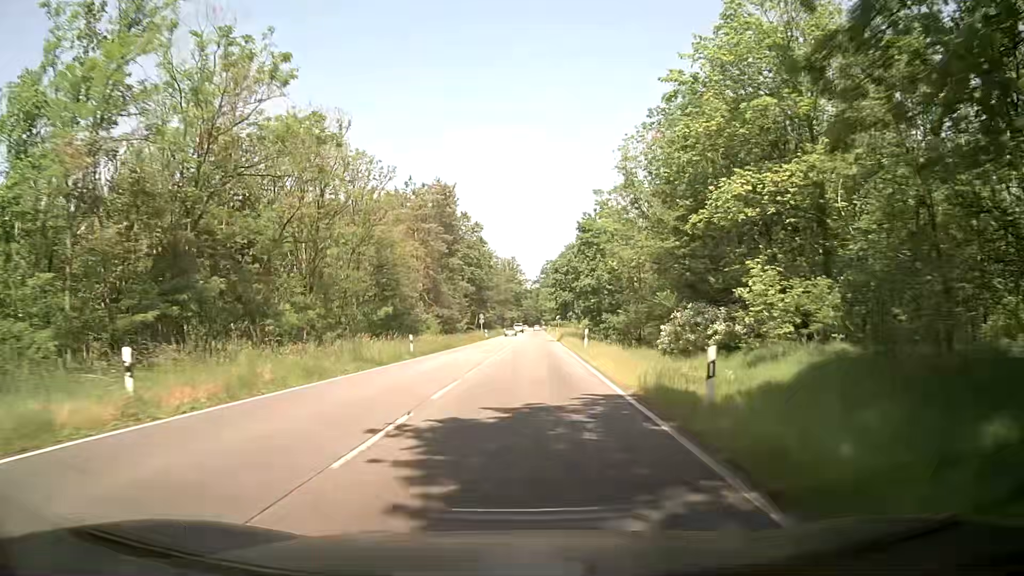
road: secondary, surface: asphalt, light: Day
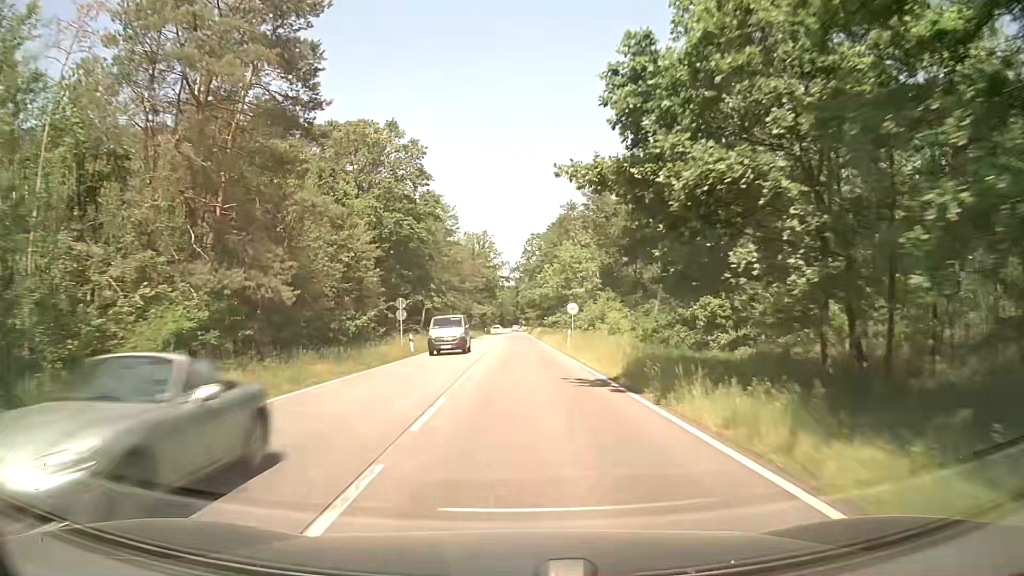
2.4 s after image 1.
(+0.8, +46.7) m; +2°
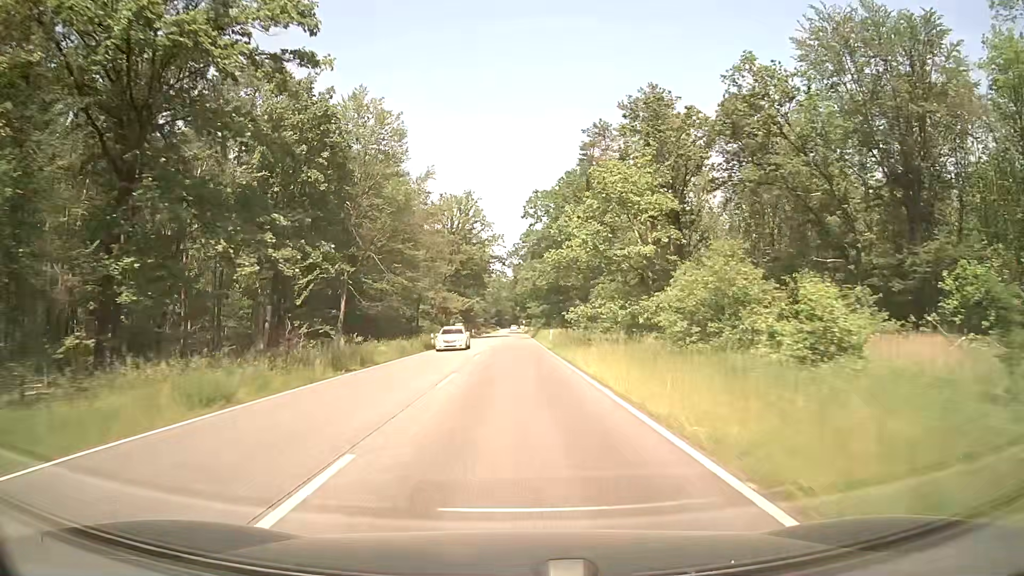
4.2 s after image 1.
(+0.5, +36.4) m; +1°
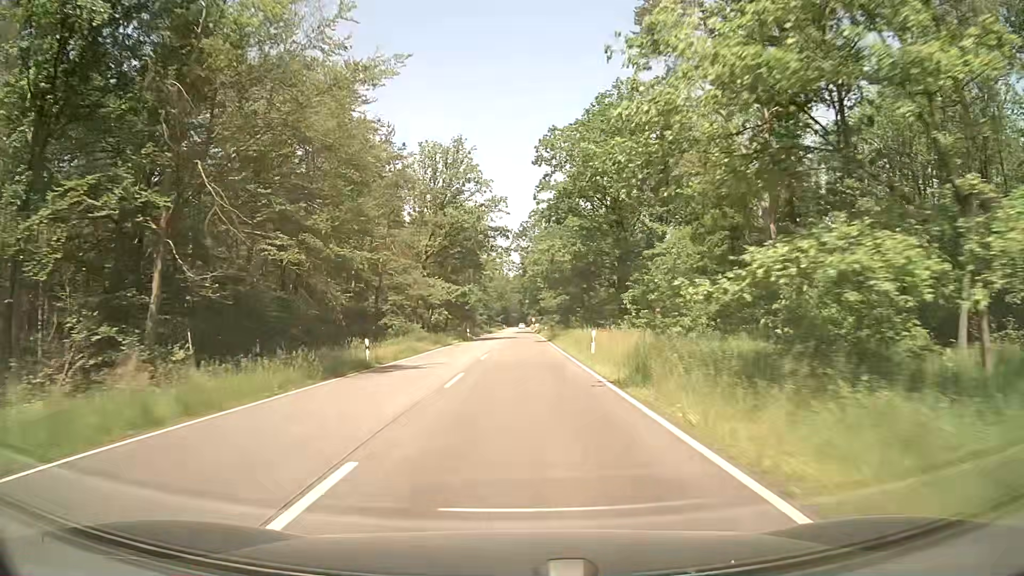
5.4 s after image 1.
(-0.2, +24.7) m; -1°
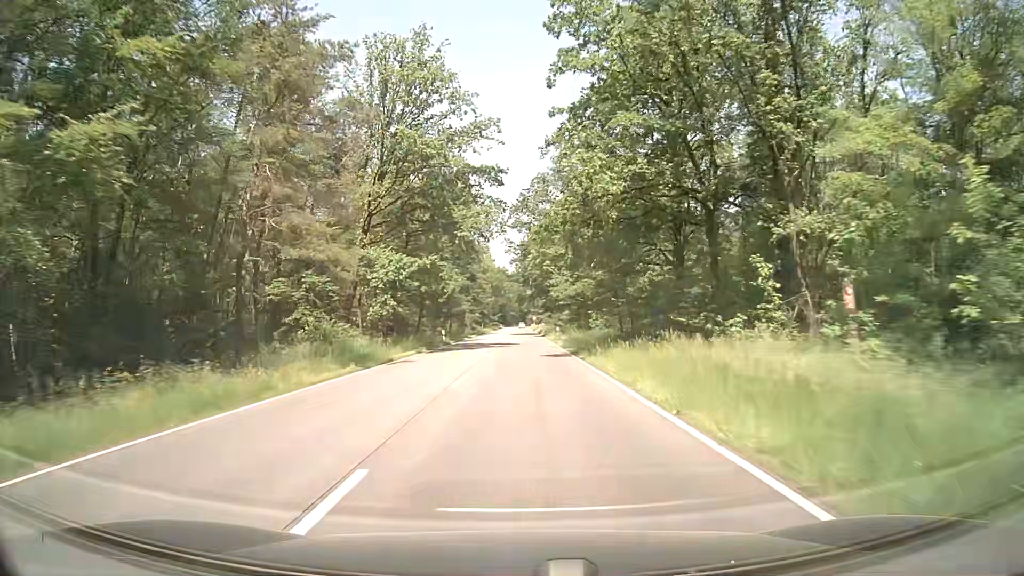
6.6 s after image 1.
(-0.1, +24.5) m; 0°
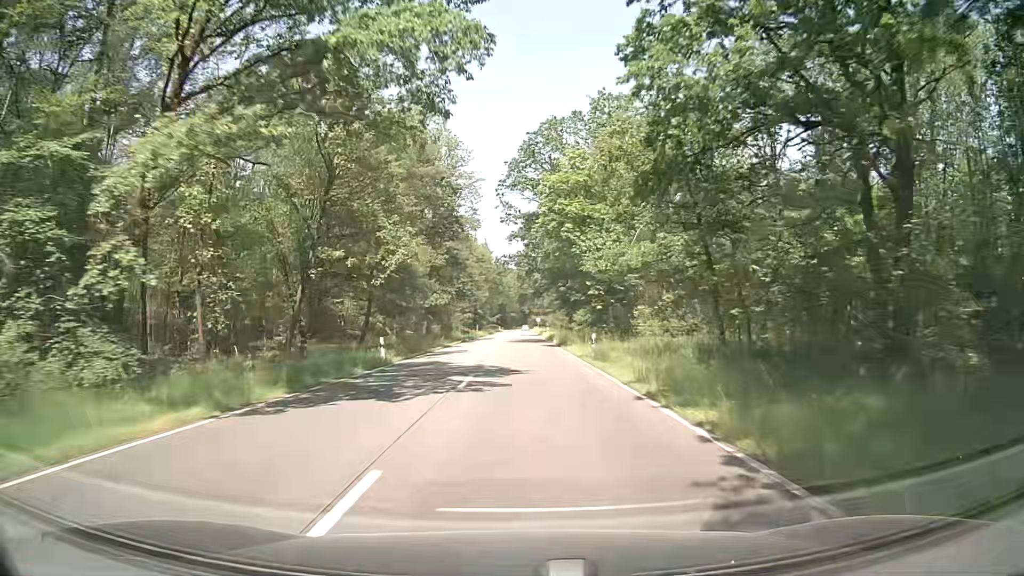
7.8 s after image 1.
(+0.1, +24.2) m; 0°
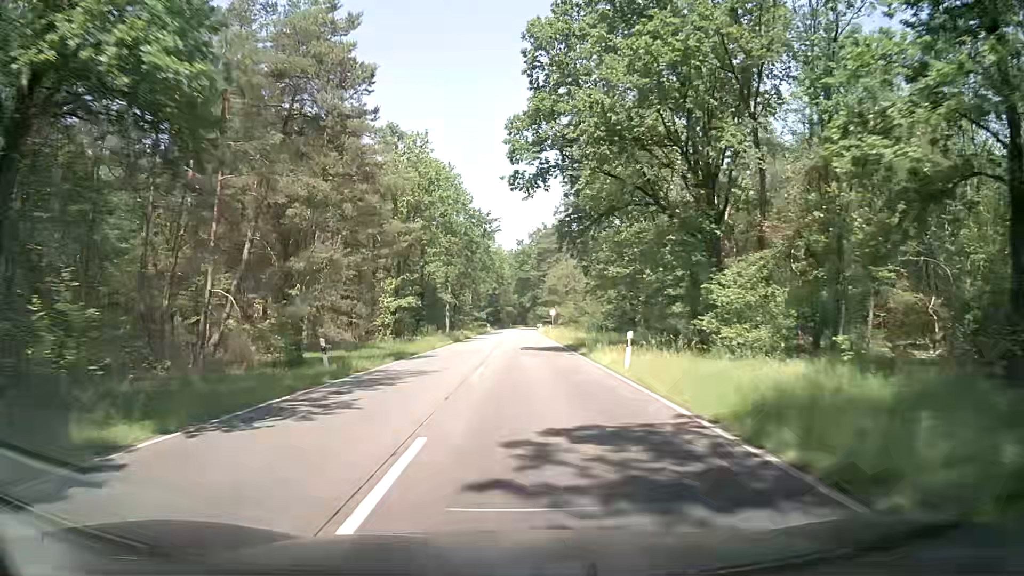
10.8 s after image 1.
(-0.1, +58.5) m; 0°
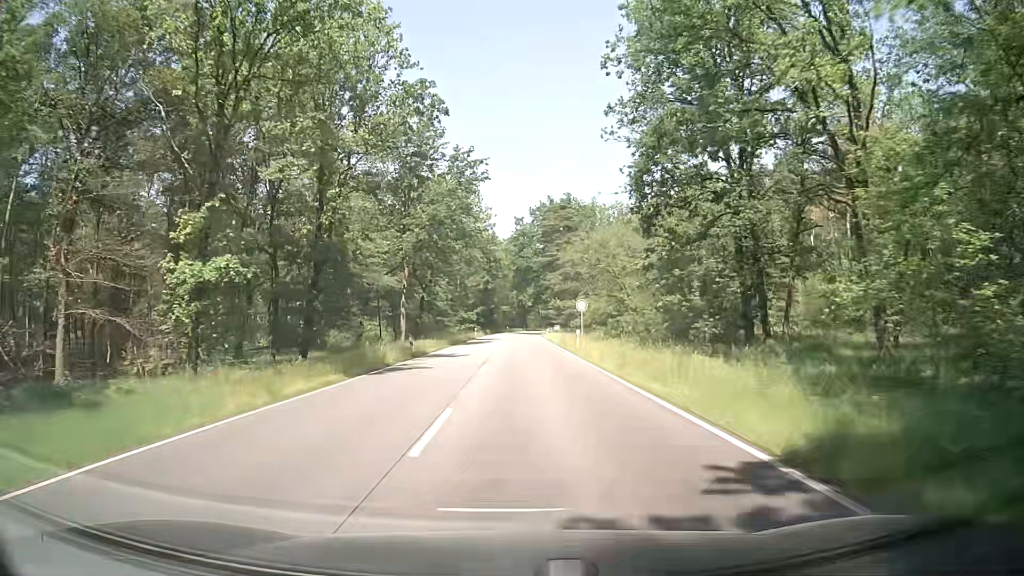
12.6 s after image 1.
(+0.1, +32.8) m; 0°
(0, +10) (0, +20) (0, +30) (0, +40) (0, +50) (0, +60) (0, +70) (+1, +80) (+1, +90) (+1, +100) m
